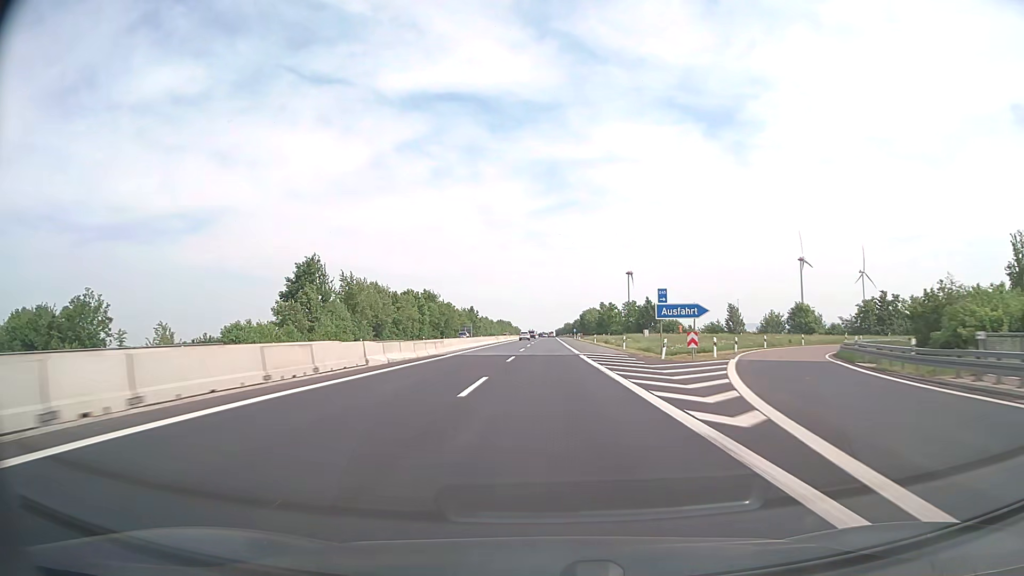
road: motorway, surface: asphalt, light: Day
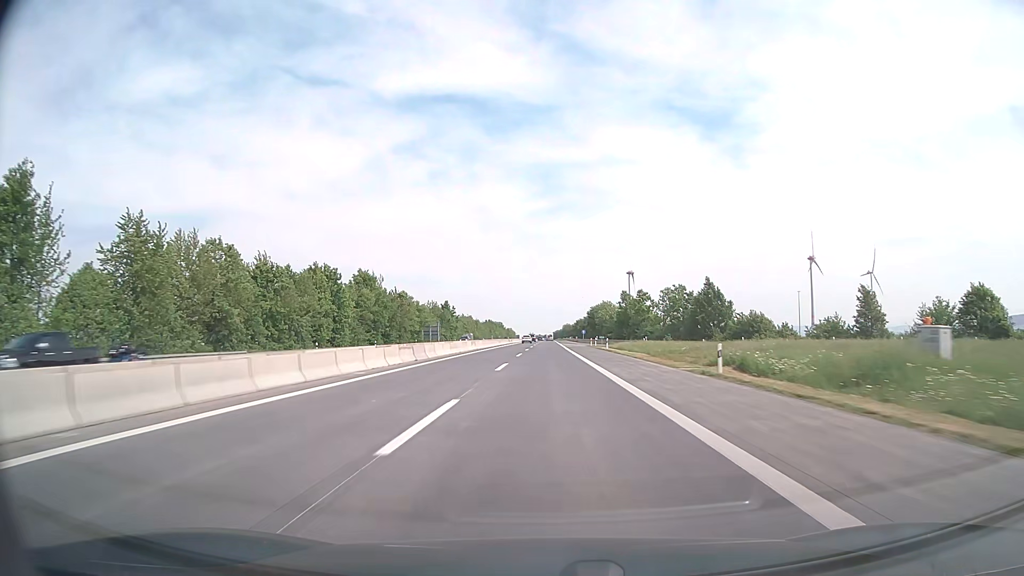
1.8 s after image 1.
(+0.2, +59.5) m; 0°
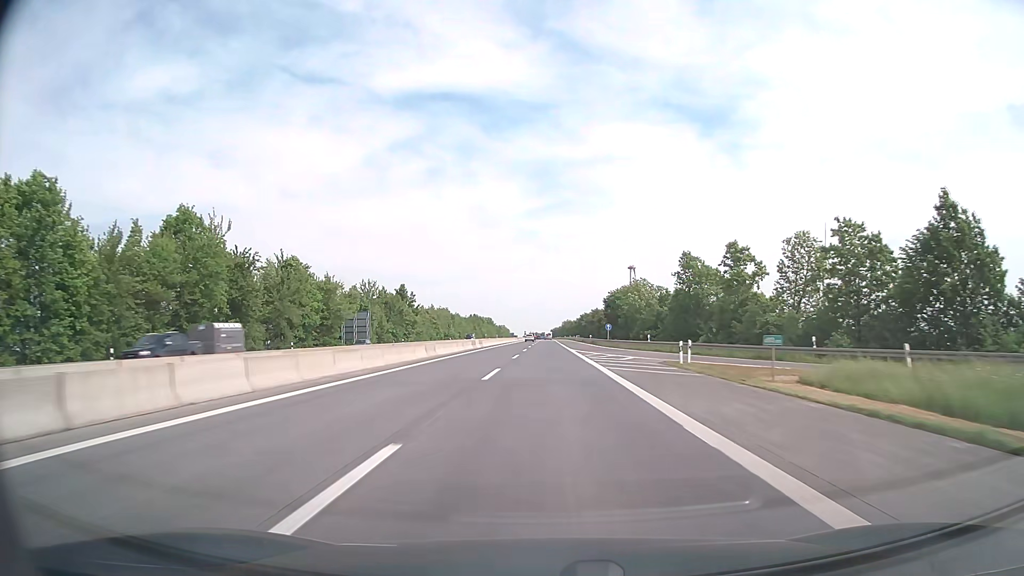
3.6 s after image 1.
(+0.1, +59.5) m; 0°
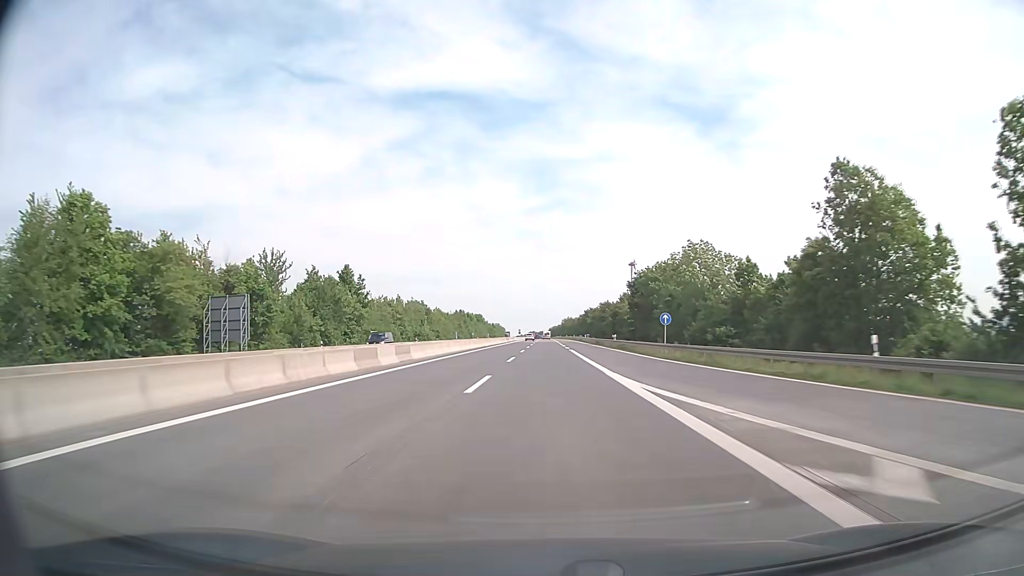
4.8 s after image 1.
(0.0, +39.7) m; 0°
(0, +10) (0, +20) (0, +30) (0, +40) (0, +50) (0, +60) (0, +70) (0, +80) (0, +90) (0, +100) m
